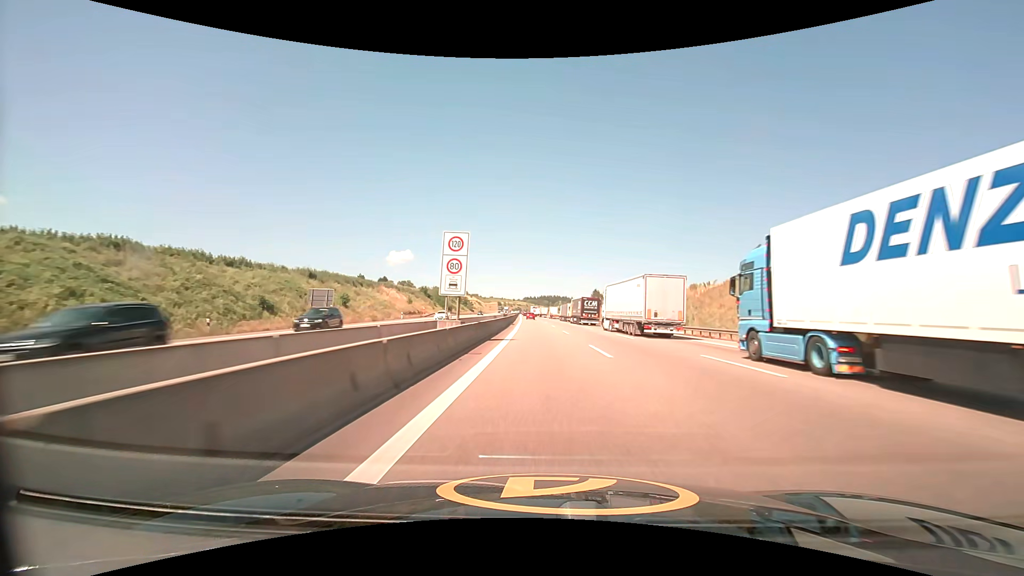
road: motorway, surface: asphalt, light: Day
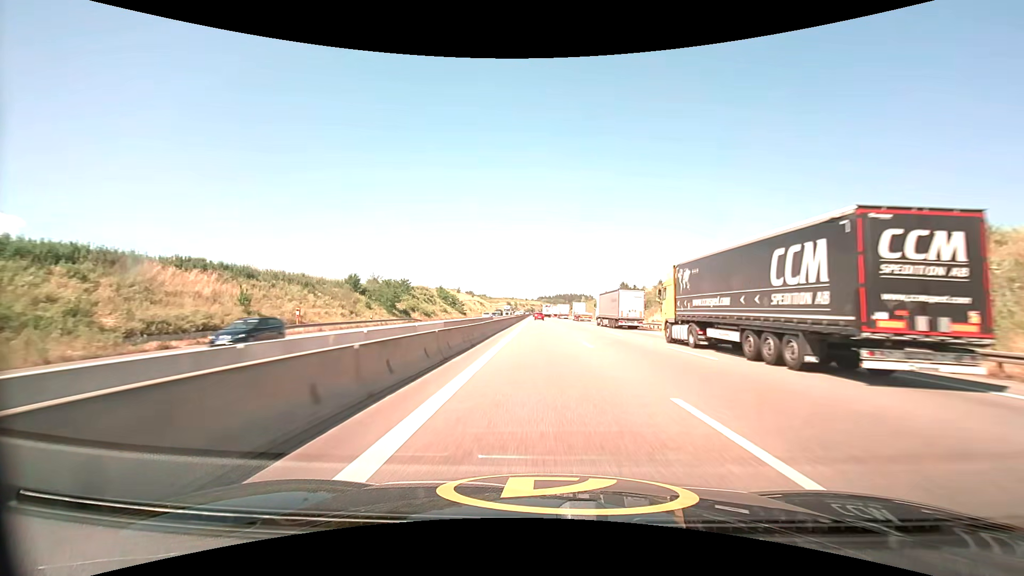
(-1.1, +66.7) m; -2°
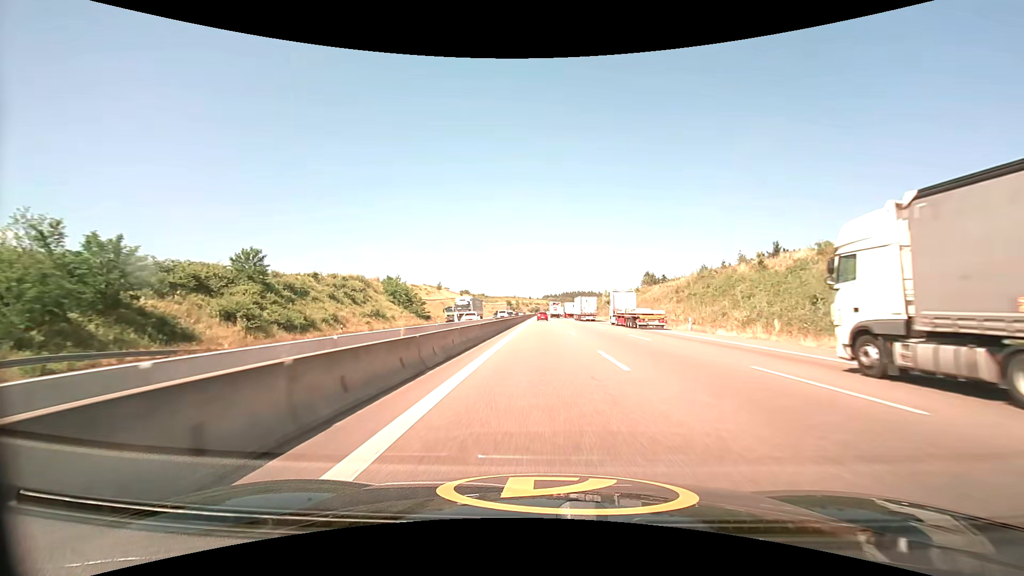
(-0.4, +61.7) m; -1°
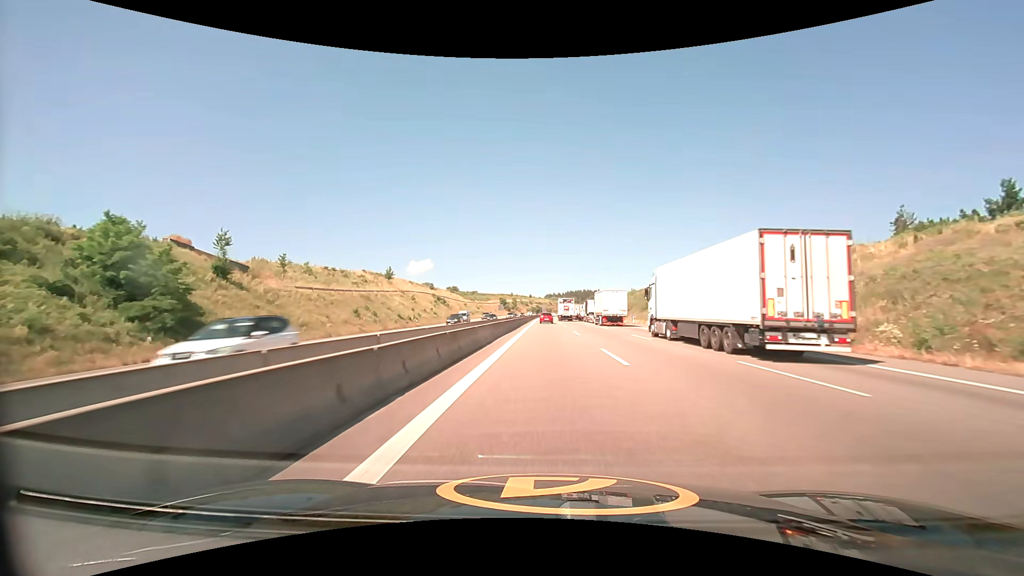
(-0.2, +69.5) m; 0°
(0, +10) (0, +20) (0, +30) (0, +40) (0, +50) (0, +60) (0, +70) (+1, +80) (+1, +90) (+1, +100) m
